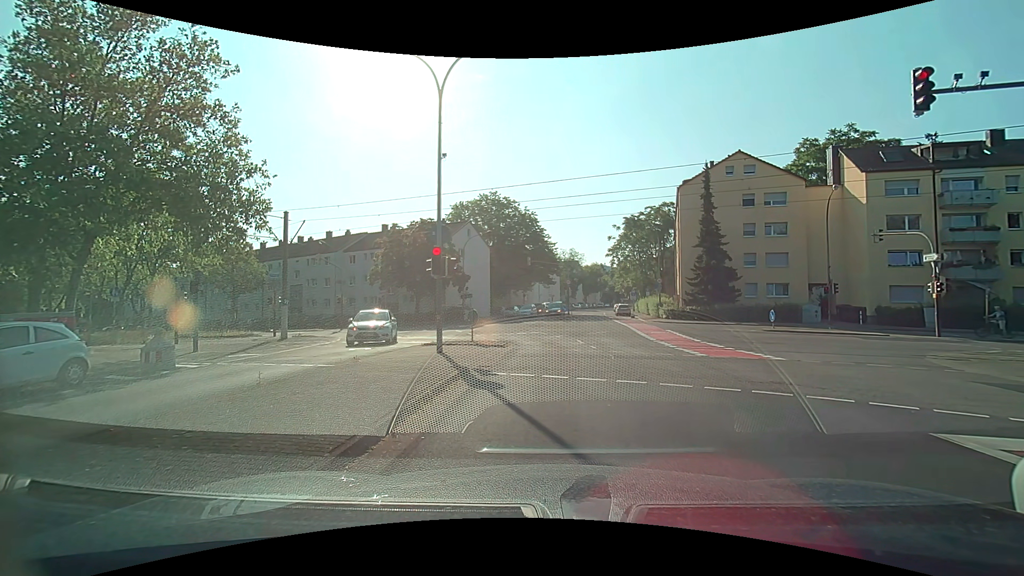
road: tertiary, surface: asphalt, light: Day
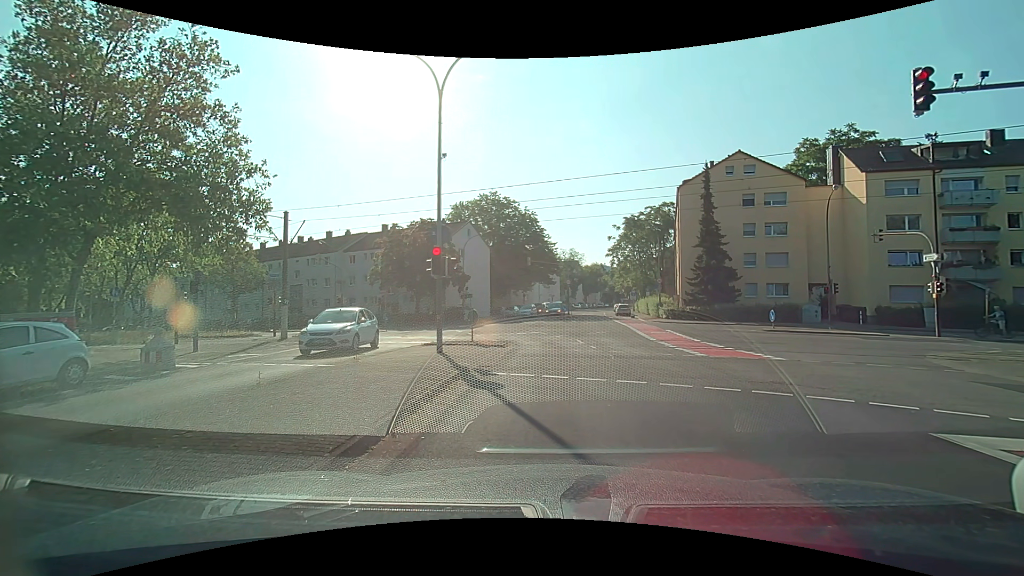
(0.0, 0.0) m; 0°
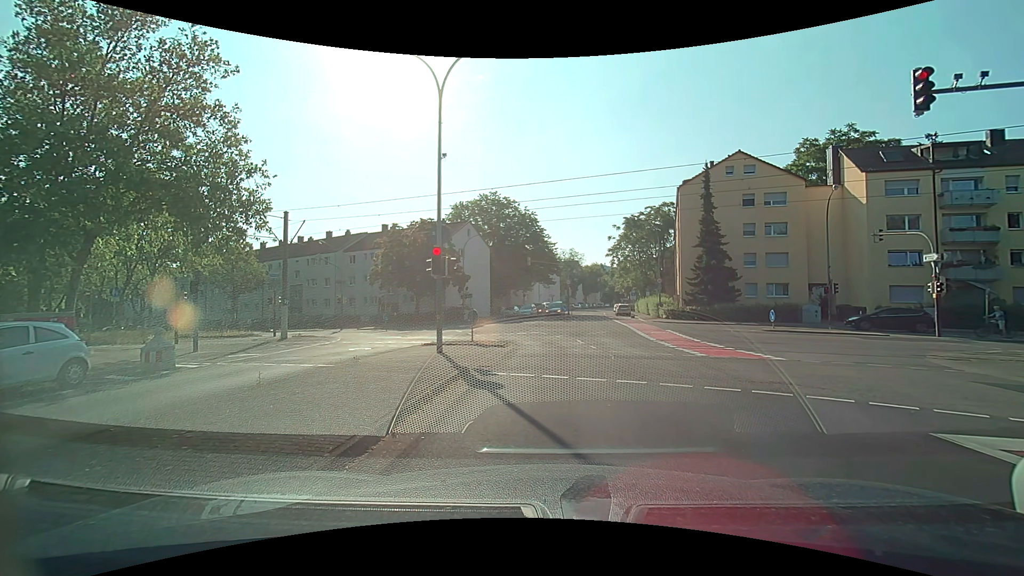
(0.0, 0.0) m; 0°
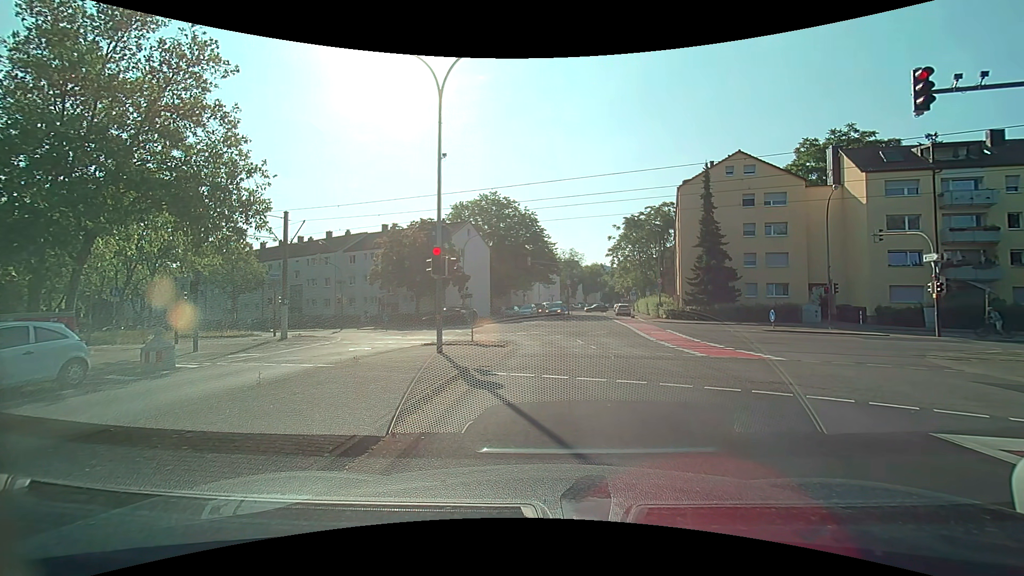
(0.0, 0.0) m; 0°
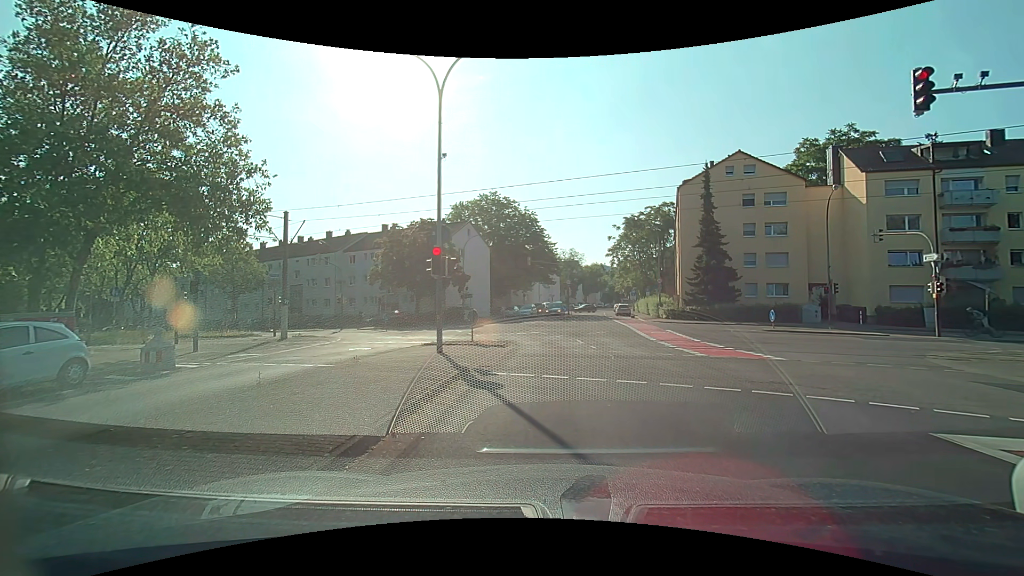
(0.0, 0.0) m; 0°
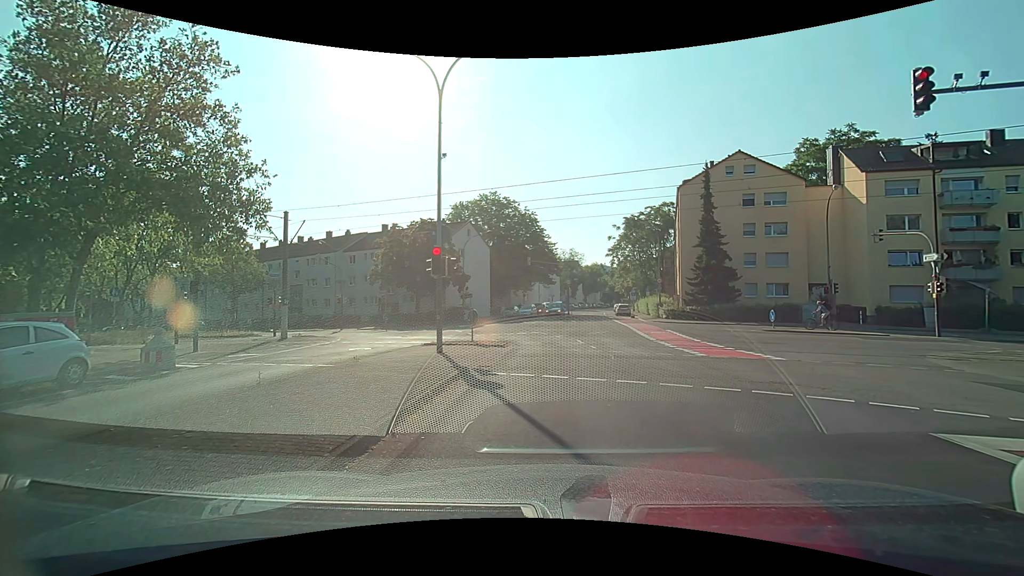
(0.0, 0.0) m; 0°
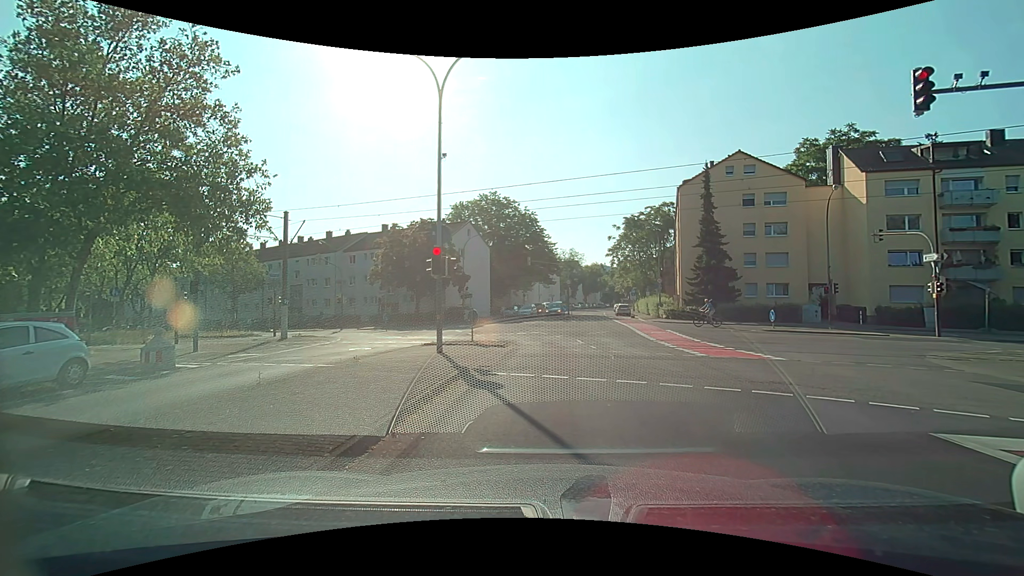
(0.0, 0.0) m; 0°
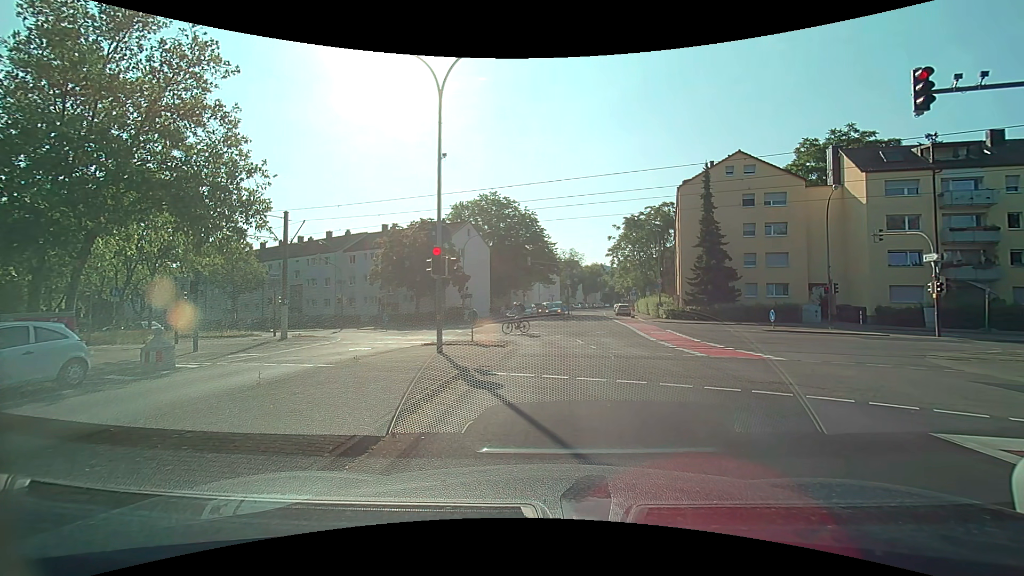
(0.0, 0.0) m; 0°
